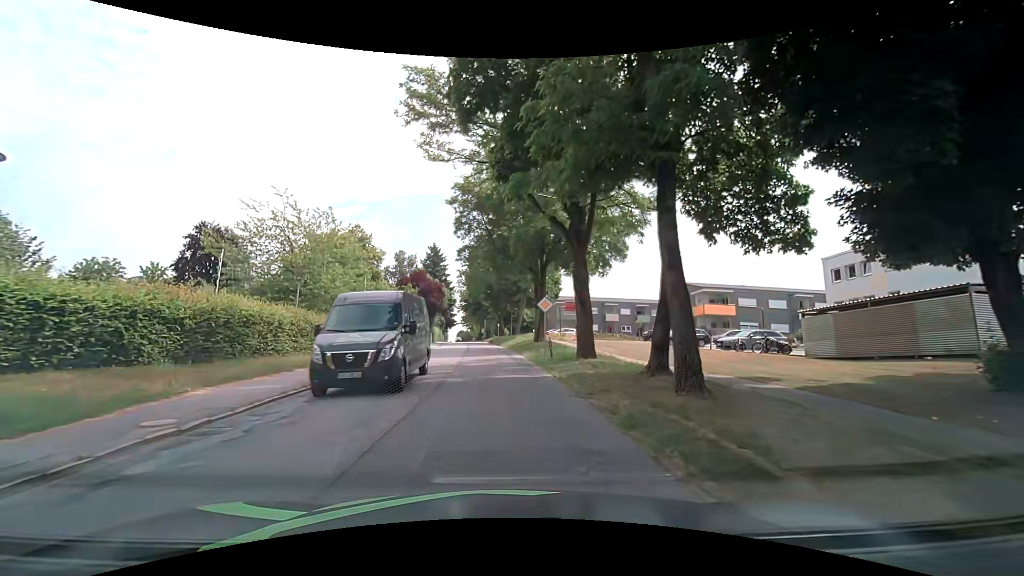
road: secondary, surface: asphalt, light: Day
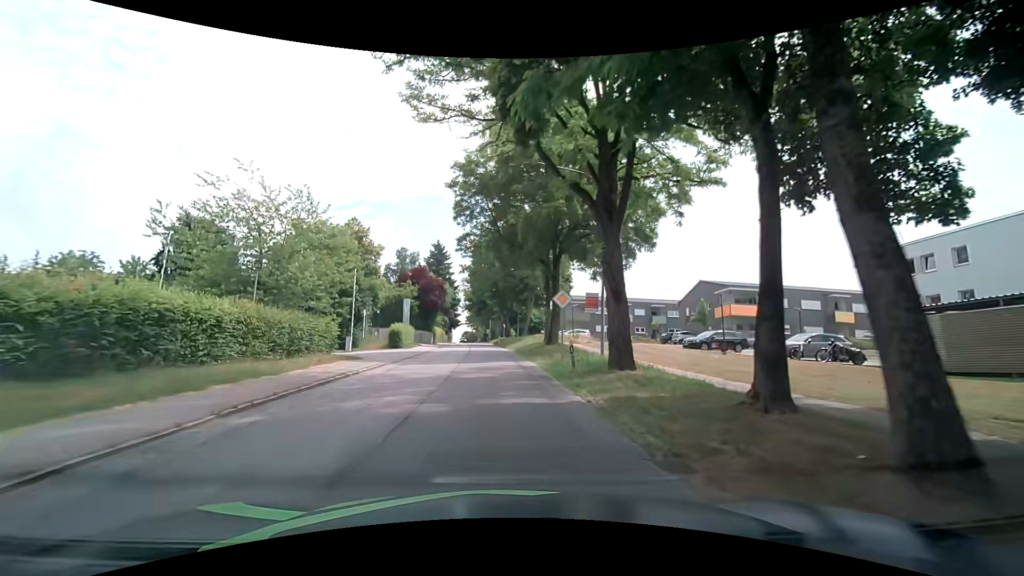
(0.0, +5.2) m; 0°
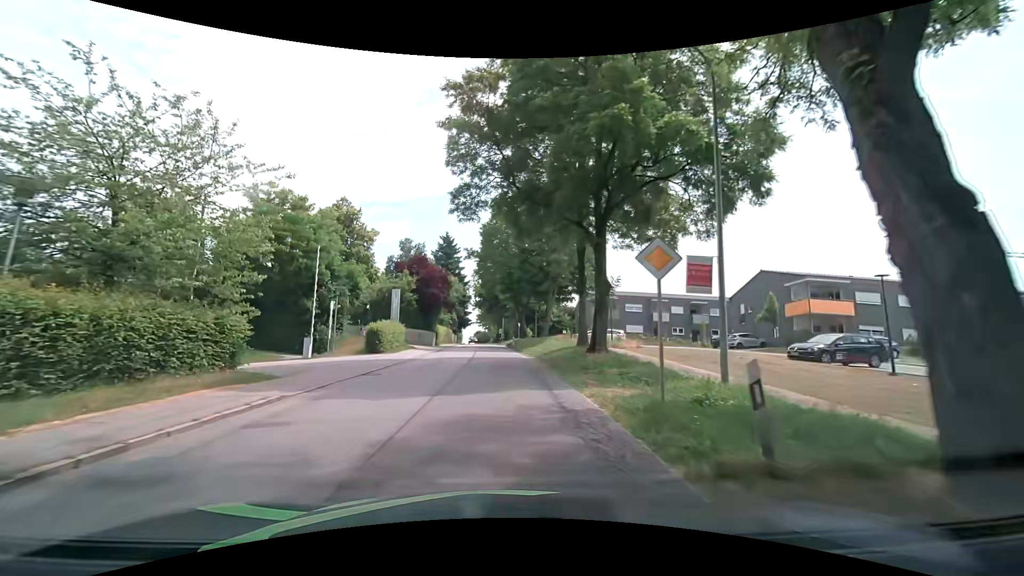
(-0.2, +11.3) m; -1°
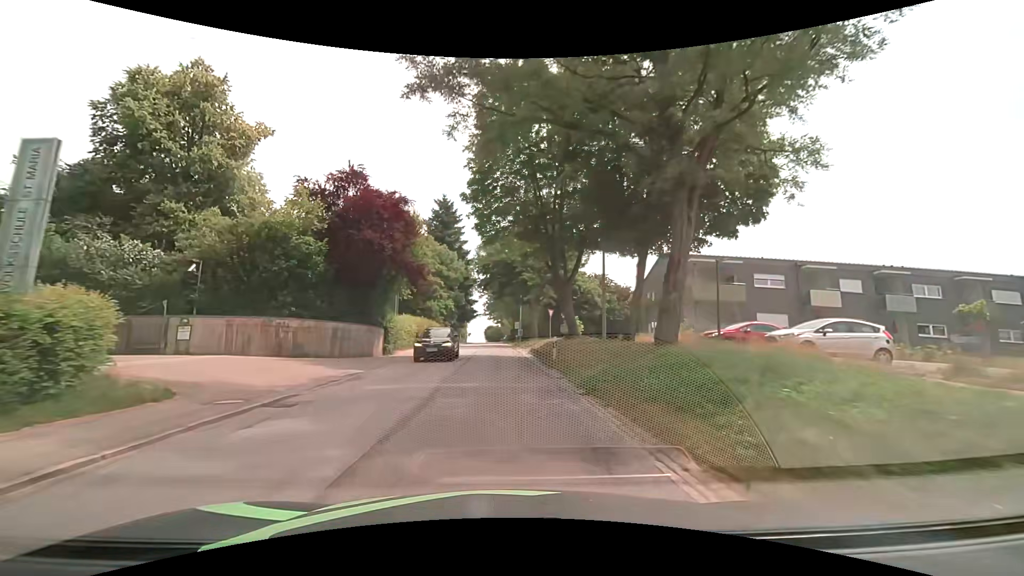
(-1.1, +32.2) m; -3°
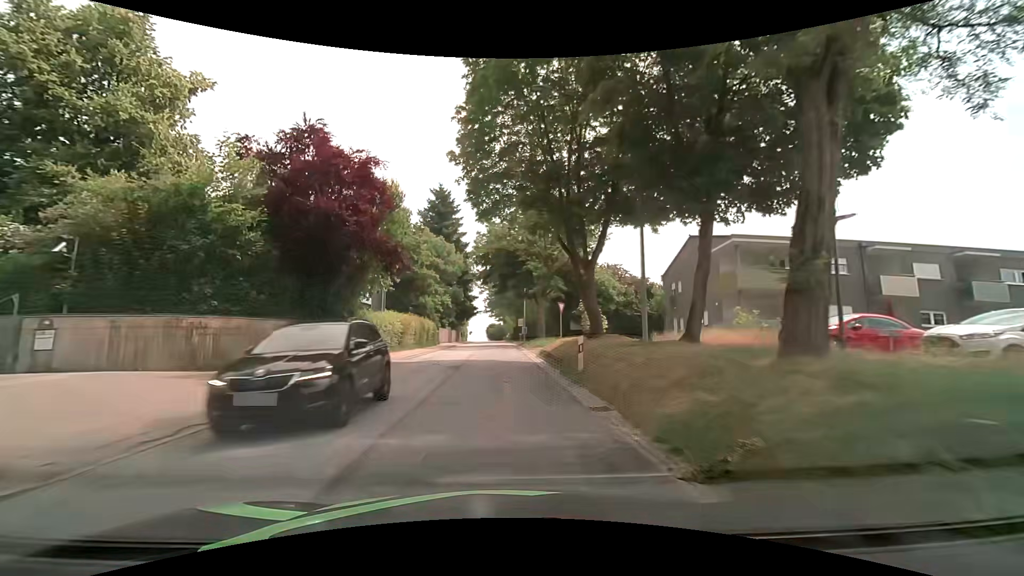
(0.0, +6.5) m; 0°
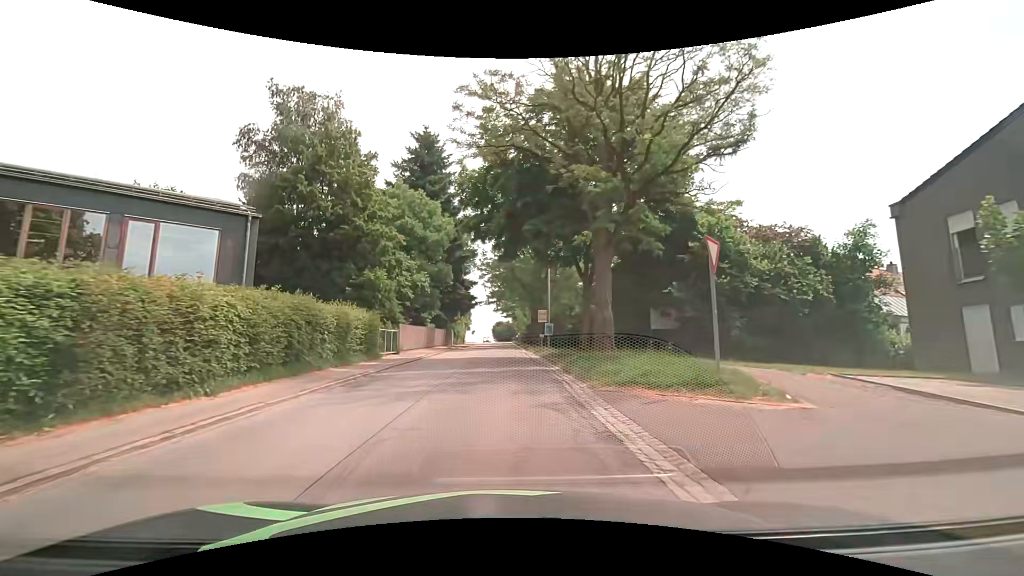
(-0.3, +25.2) m; -1°
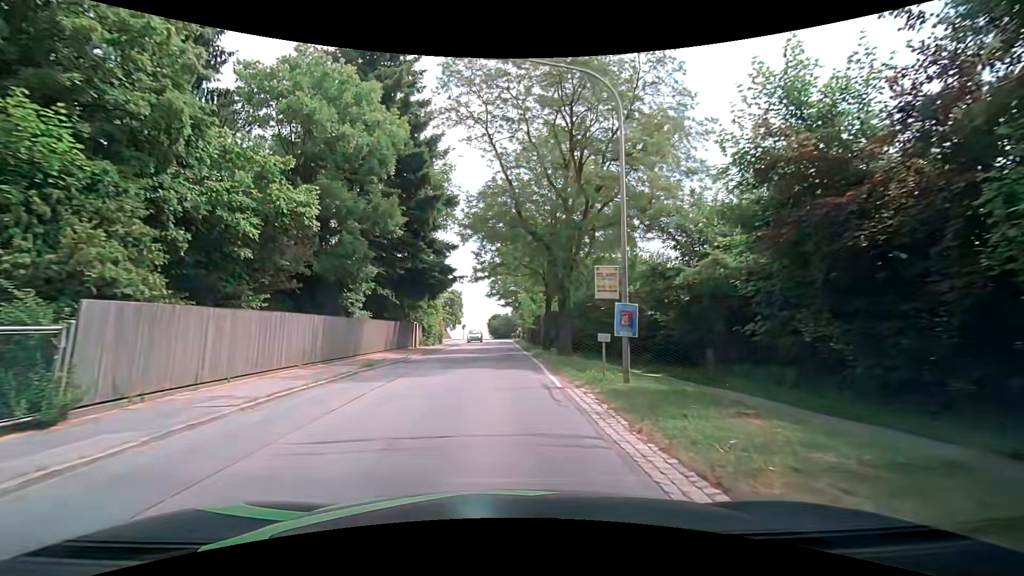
(0.0, +24.1) m; 0°
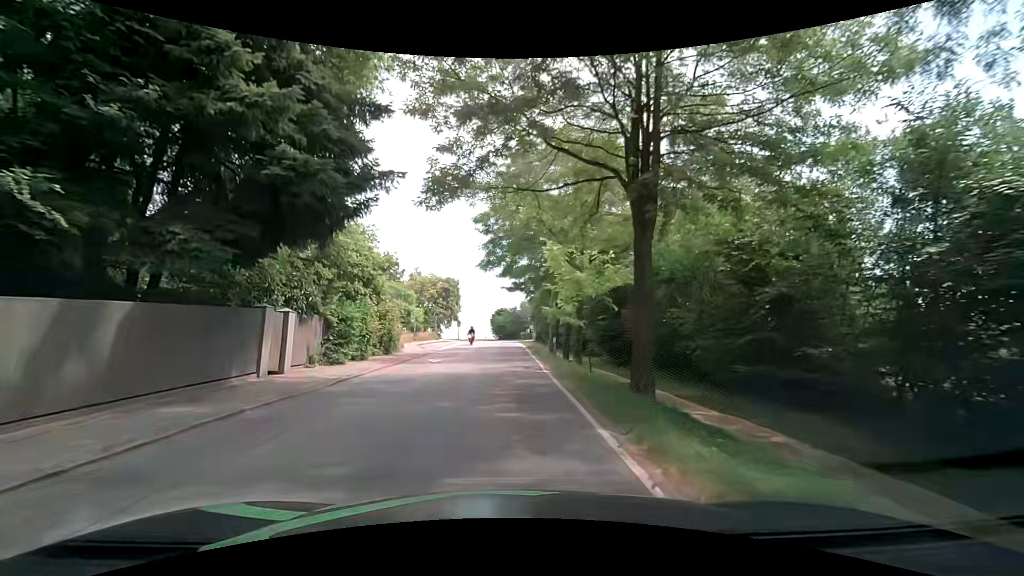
(0.0, +24.0) m; 0°
(0, +10) (0, +20) (0, +30) (0, +40) (0, +50) (-1, +60) (-1, +70) (-2, +80) (-4, +90) (-6, +100) m
